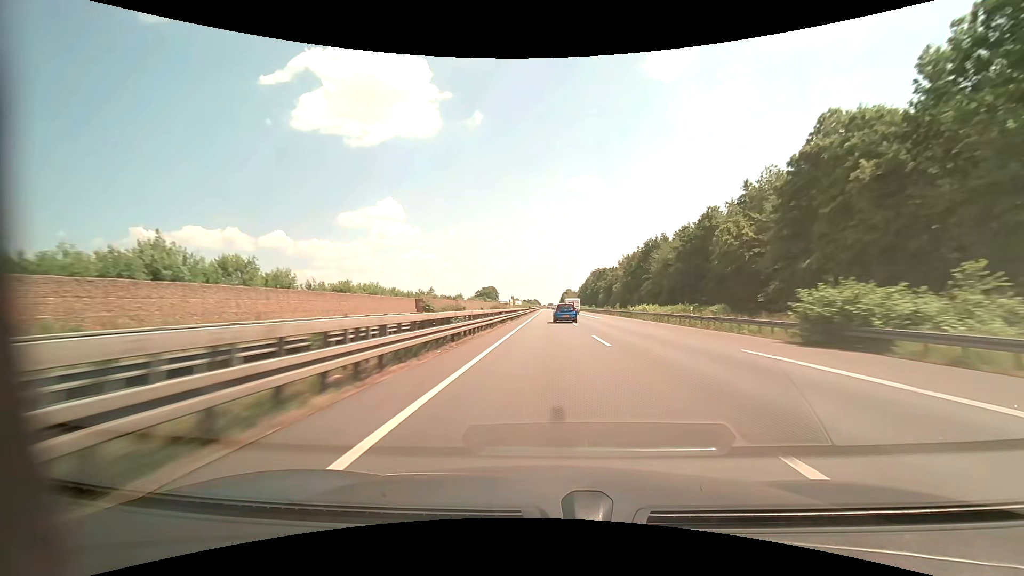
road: motorway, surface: asphalt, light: Day
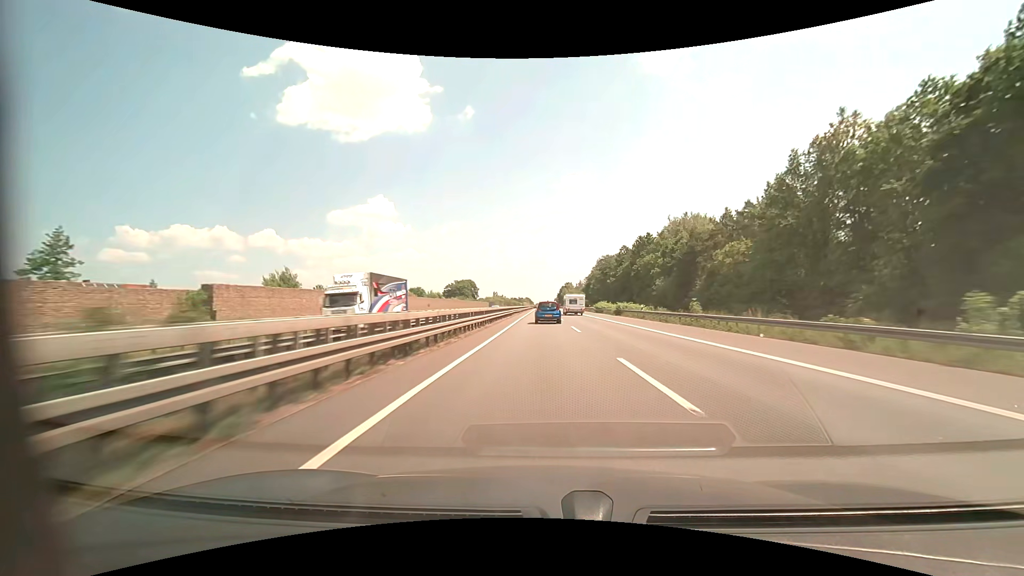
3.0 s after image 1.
(+0.6, +101.2) m; +1°
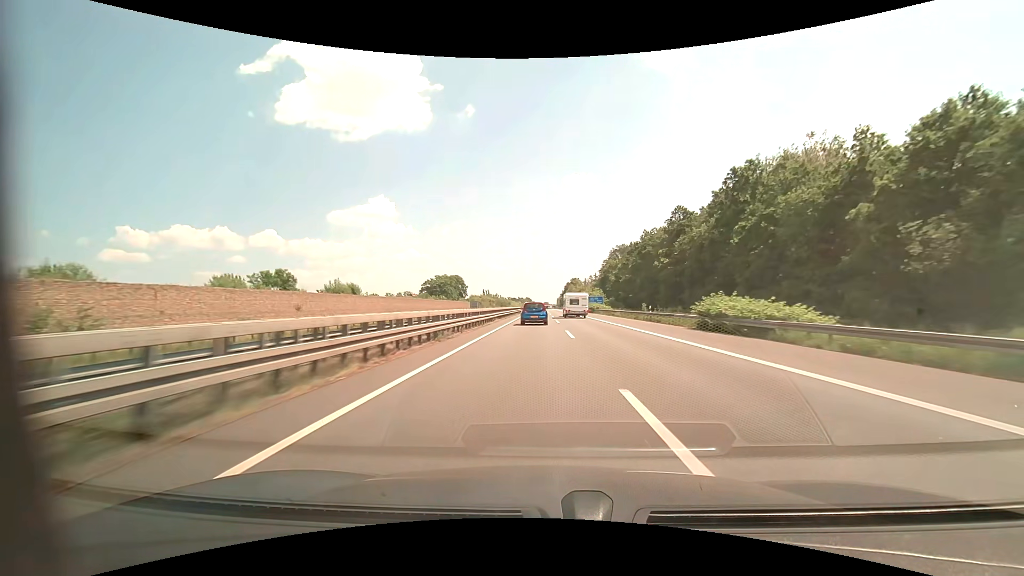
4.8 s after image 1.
(+0.2, +58.9) m; 0°
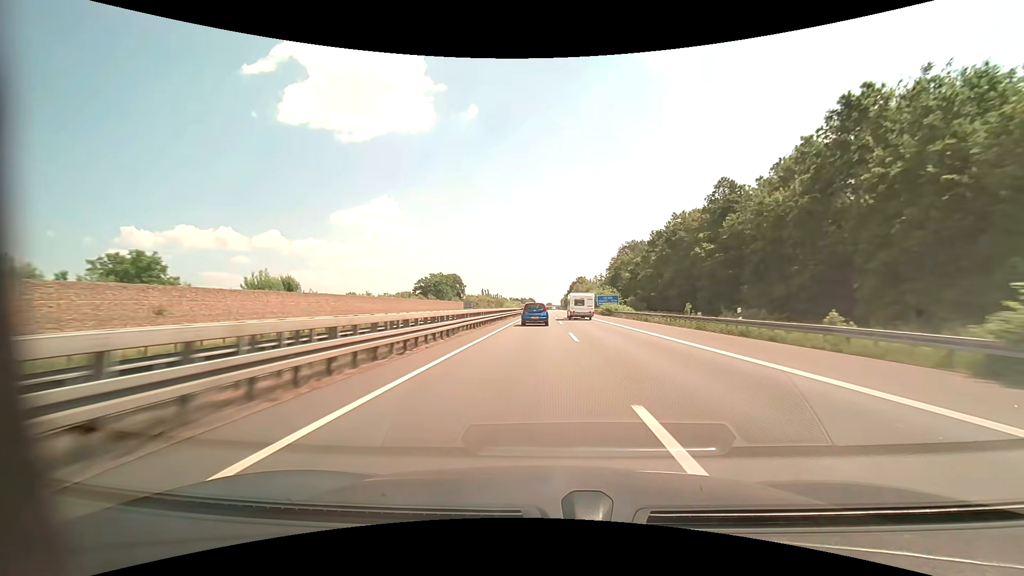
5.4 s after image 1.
(-0.1, +19.4) m; 0°
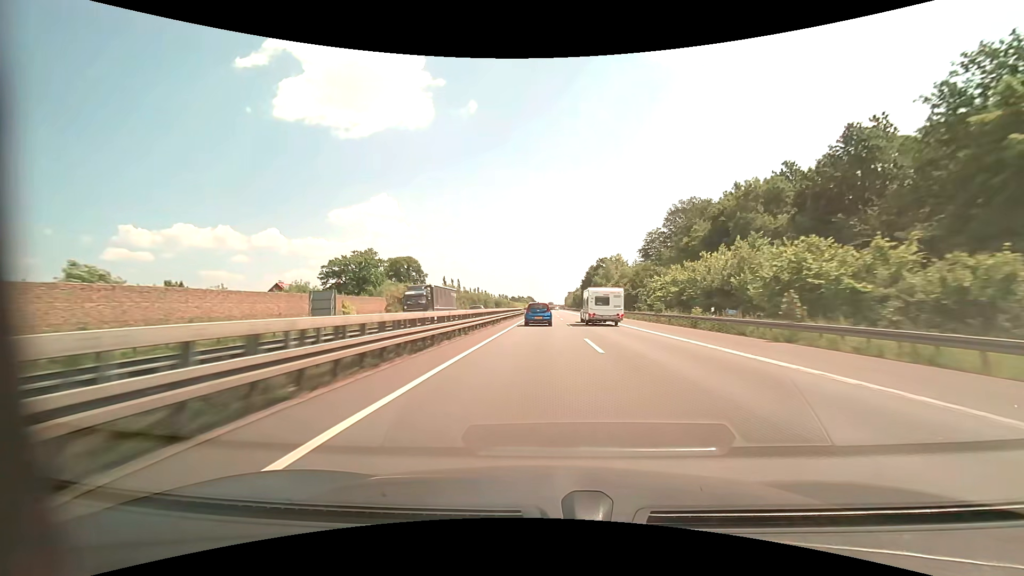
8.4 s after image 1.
(-0.4, +95.3) m; 0°
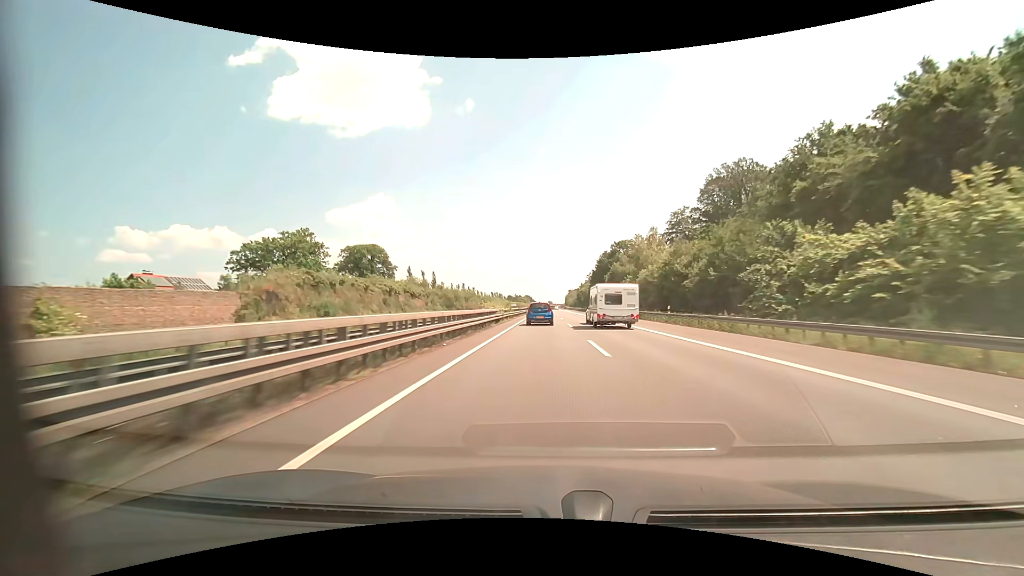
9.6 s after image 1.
(+0.1, +37.4) m; 0°
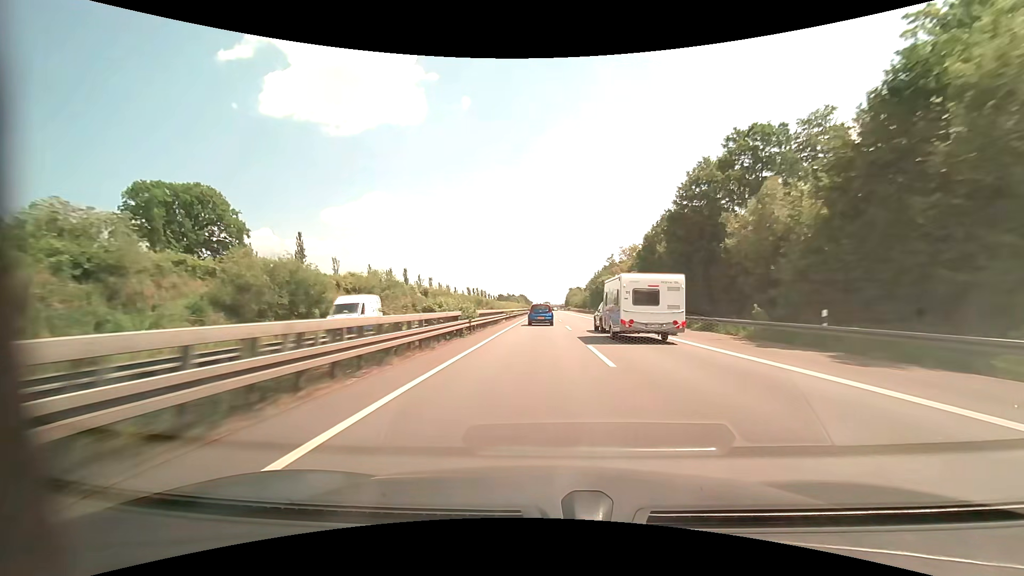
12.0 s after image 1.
(+0.2, +75.0) m; 0°
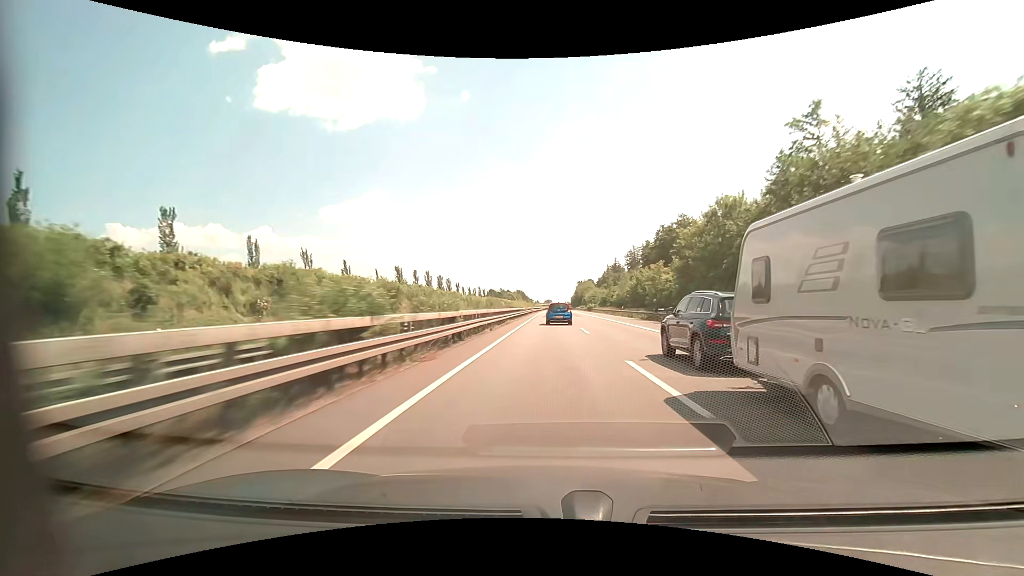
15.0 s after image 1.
(-0.3, +96.2) m; 0°
(0, +10) (0, +20) (0, +30) (0, +40) (0, +50) (0, +60) (0, +70) (+1, +80) (+1, +90) (+1, +100) m
